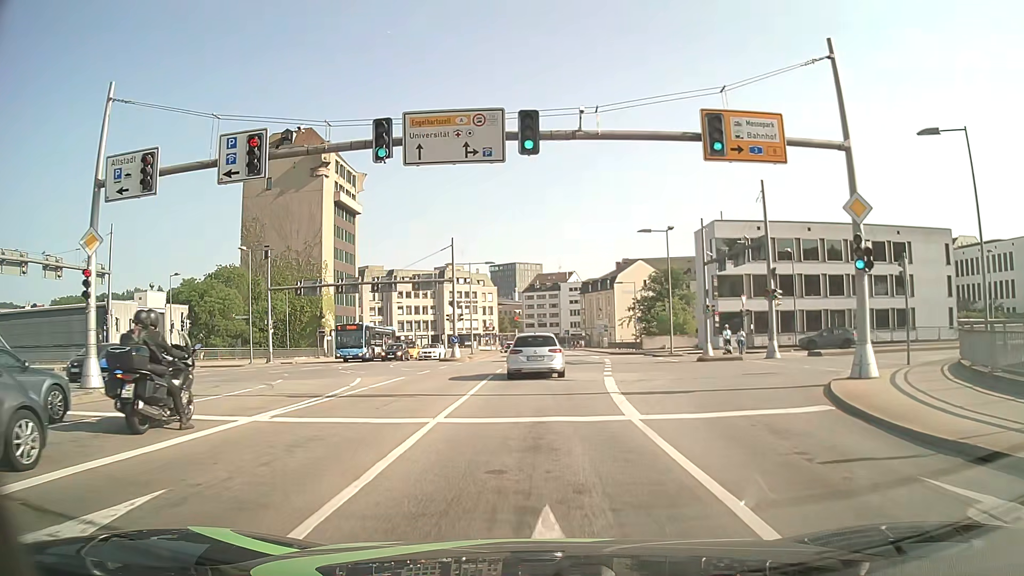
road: primary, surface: asphalt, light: Day
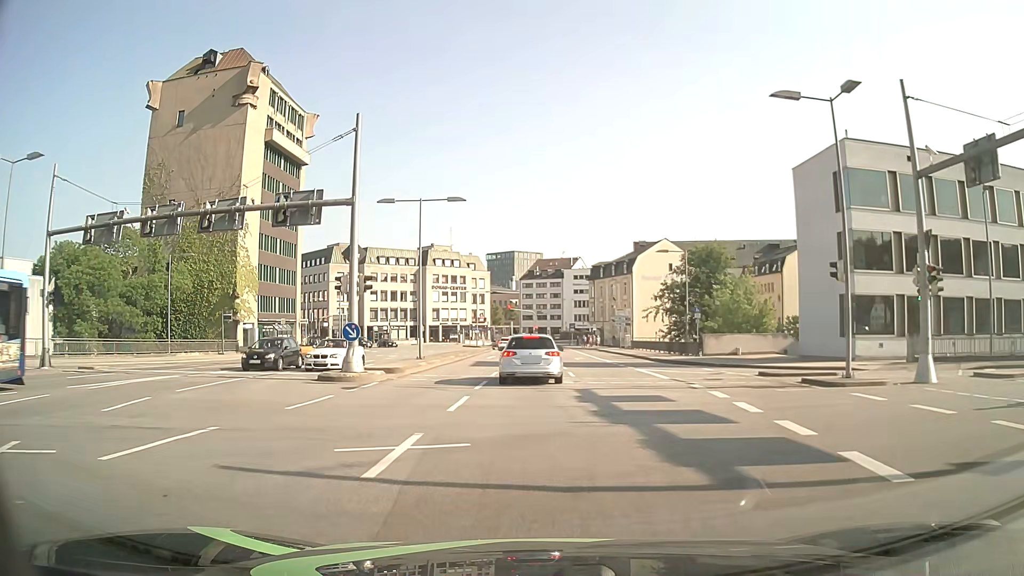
(0.0, +26.0) m; 0°
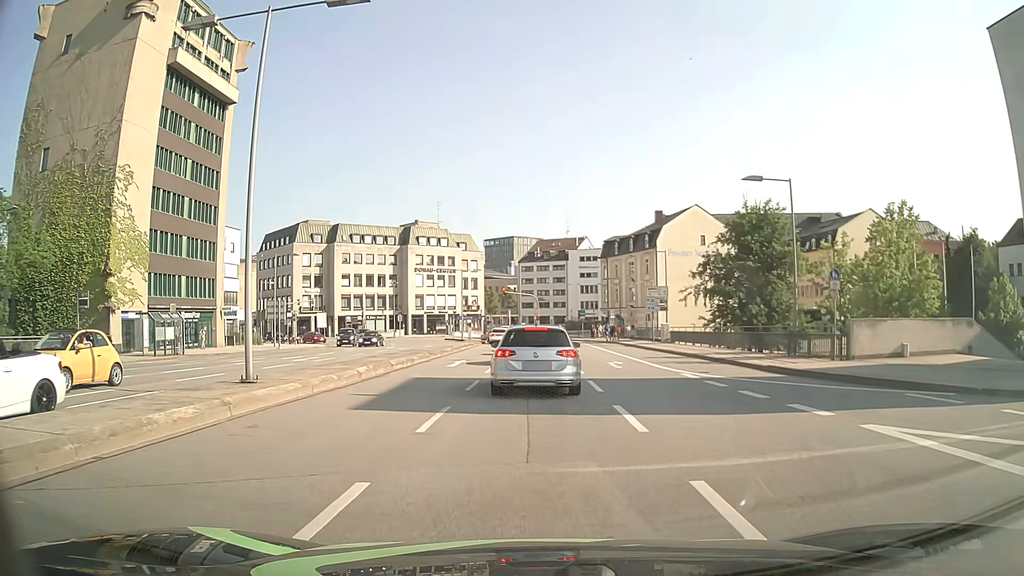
(+0.1, +20.5) m; 0°
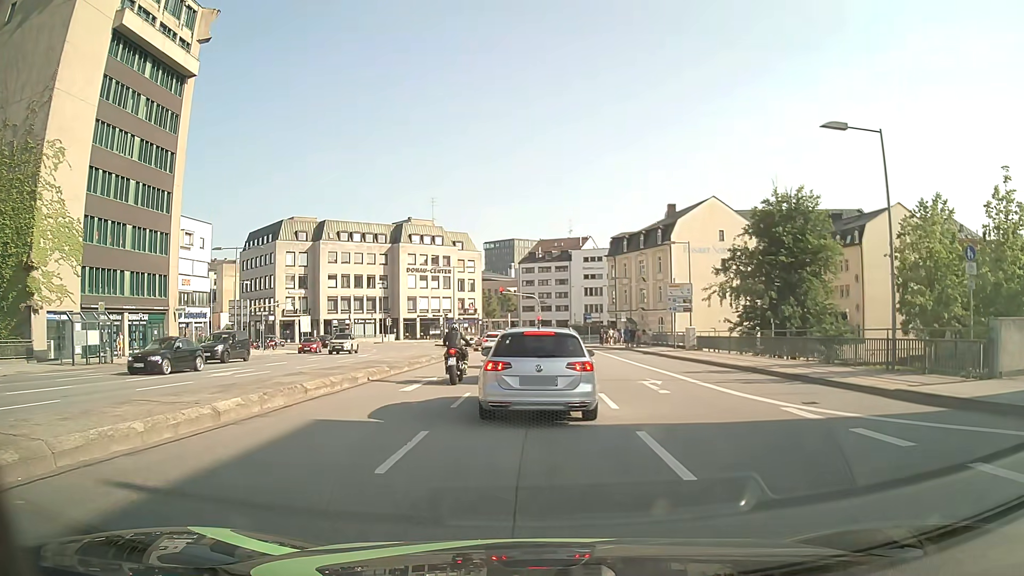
(0.0, +8.2) m; +1°
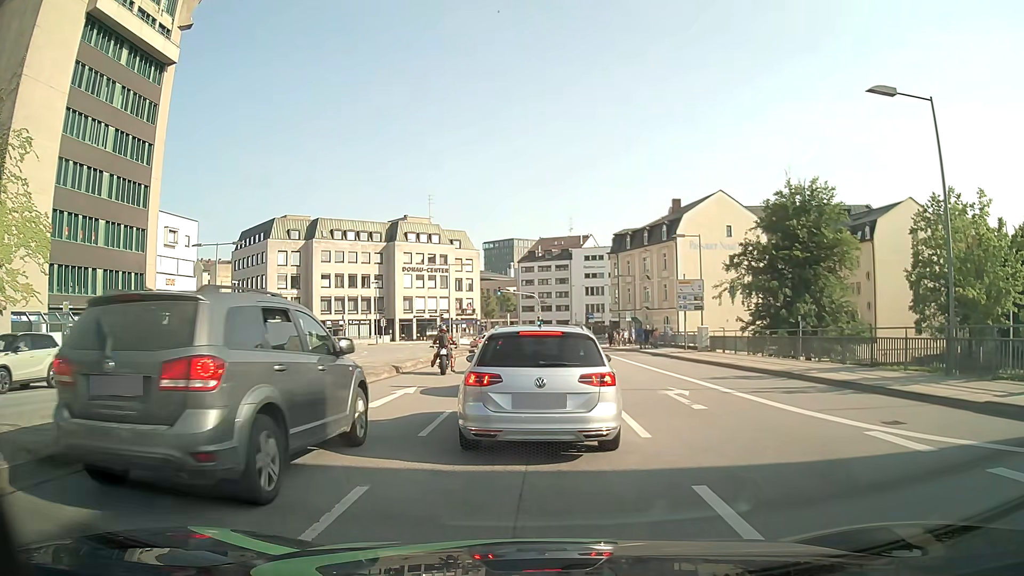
(-0.1, +3.2) m; -1°
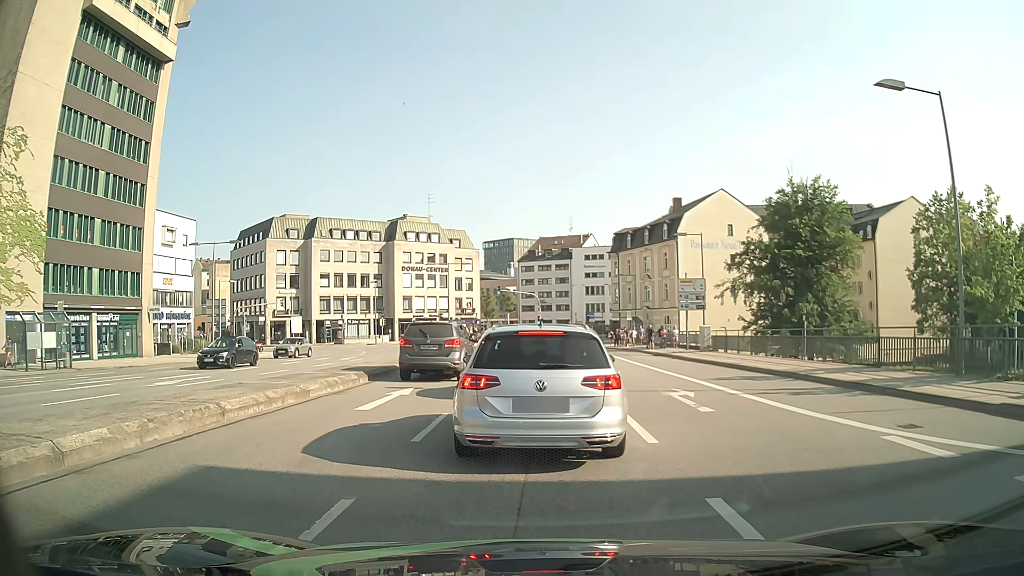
(0.0, +0.5) m; 0°
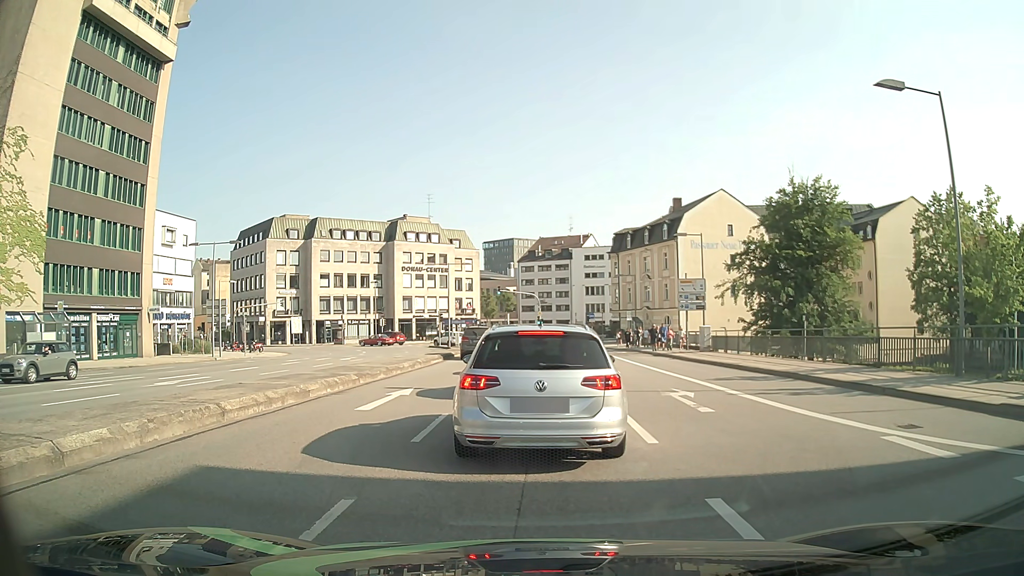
(0.0, +0.1) m; 0°
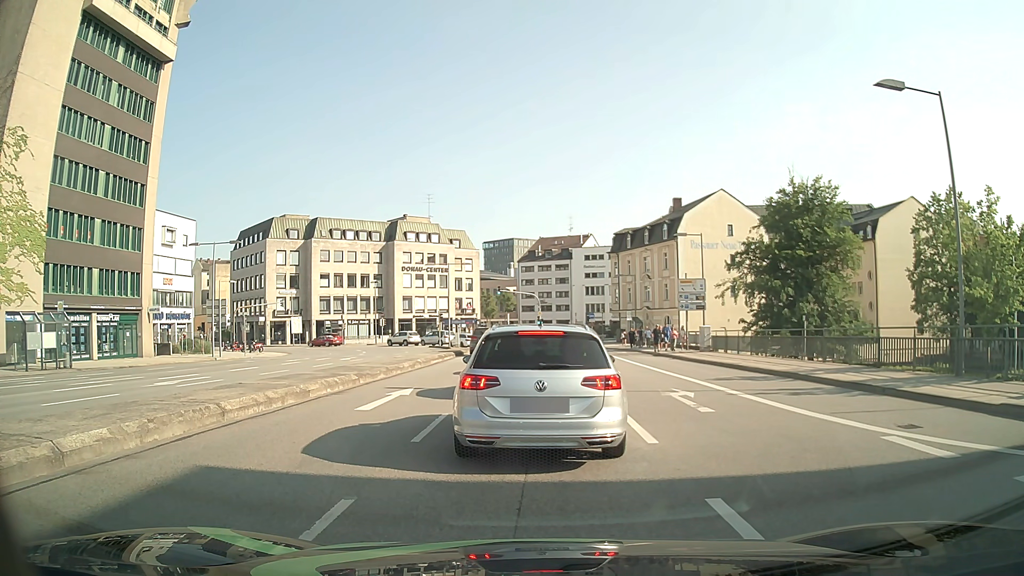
(0.0, 0.0) m; 0°
(0, +10) (0, +20) (0, +30) (0, +40) (0, +50) (0, +60) (-3, +69) (-10, +77) (-18, +83) (-27, +87) m
